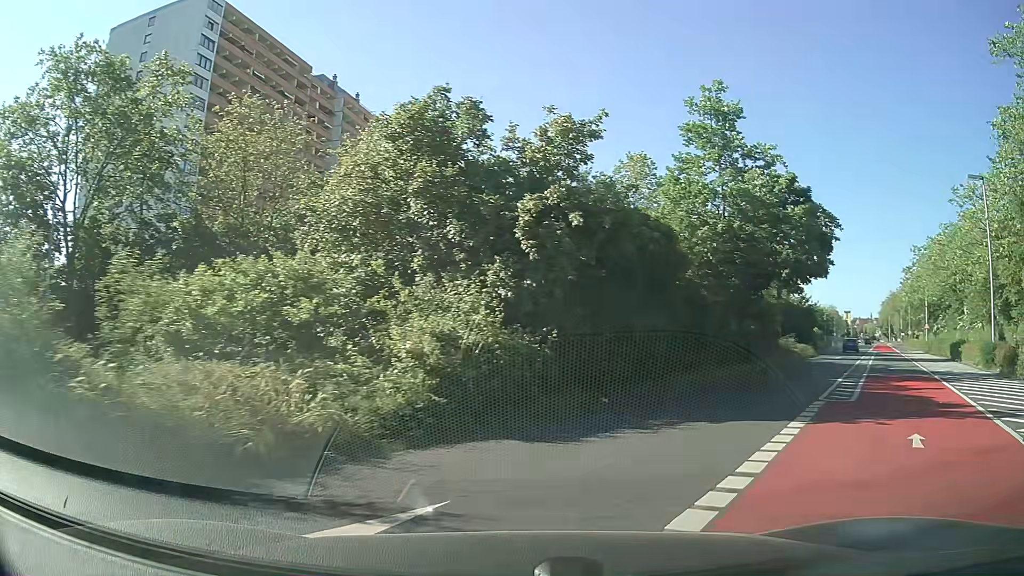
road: residential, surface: asphalt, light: Day
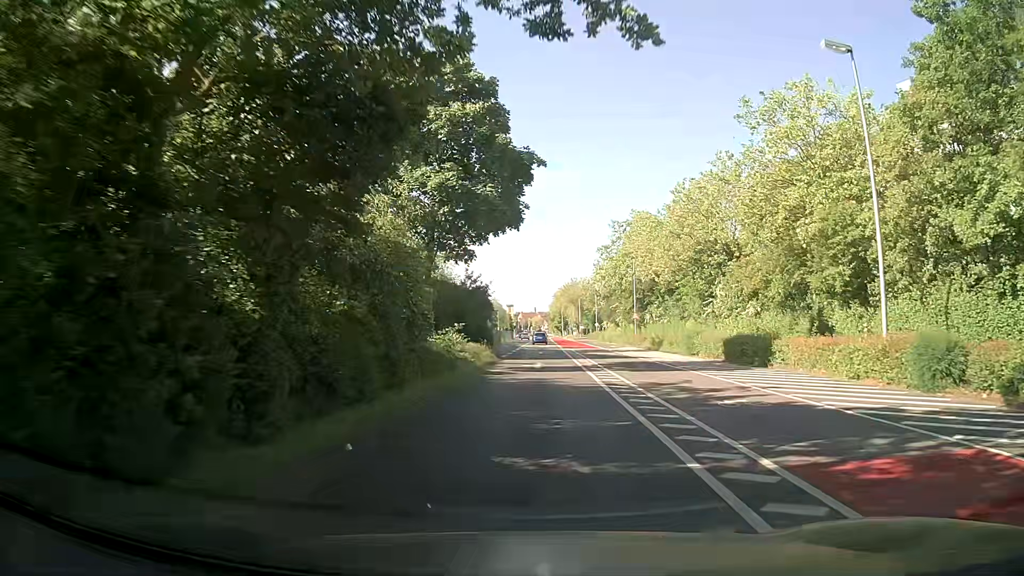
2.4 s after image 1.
(+7.2, +18.9) m; +30°
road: secondary
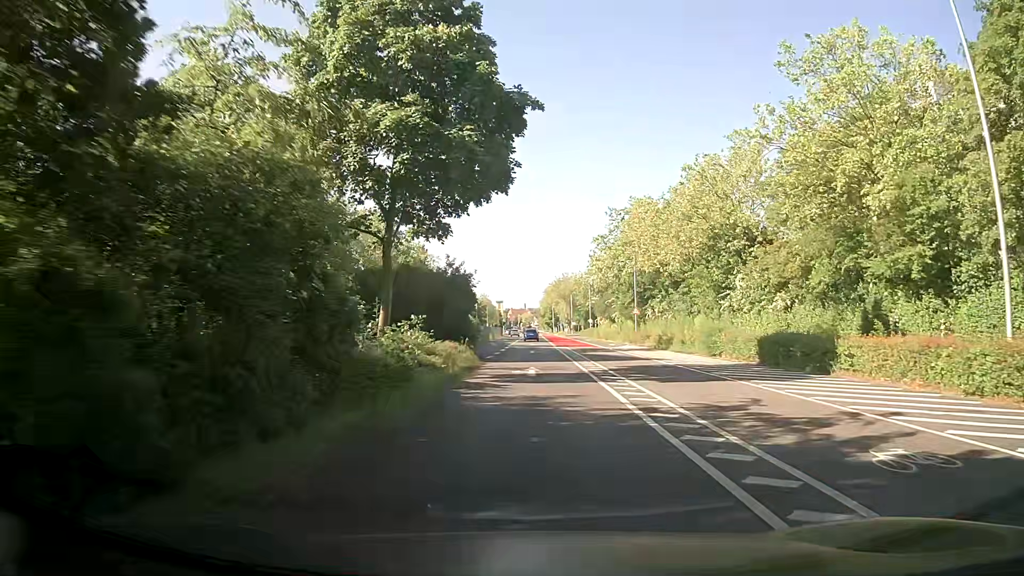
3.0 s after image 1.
(+0.1, +6.5) m; +1°
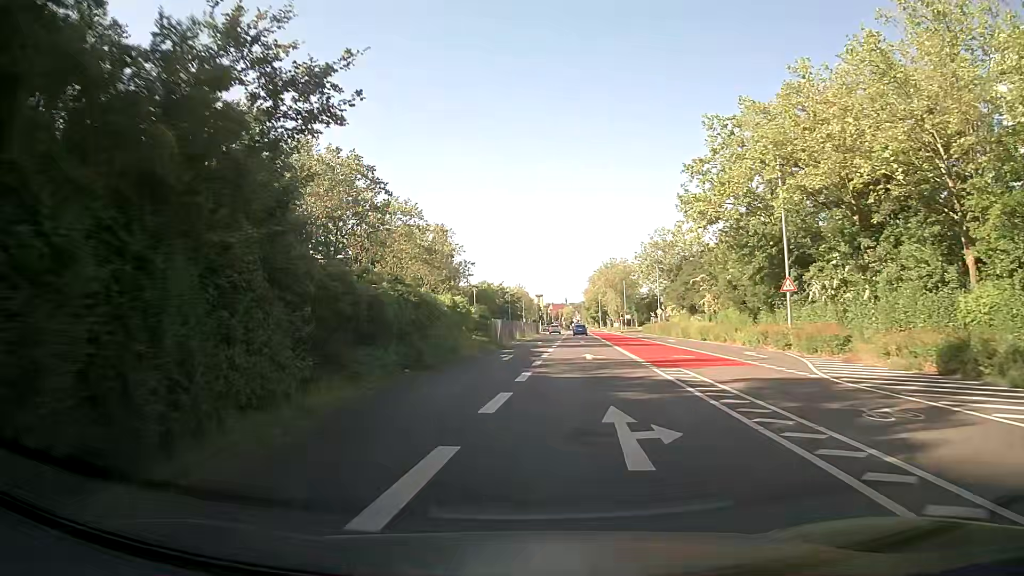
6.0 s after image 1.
(+0.3, +33.3) m; -3°
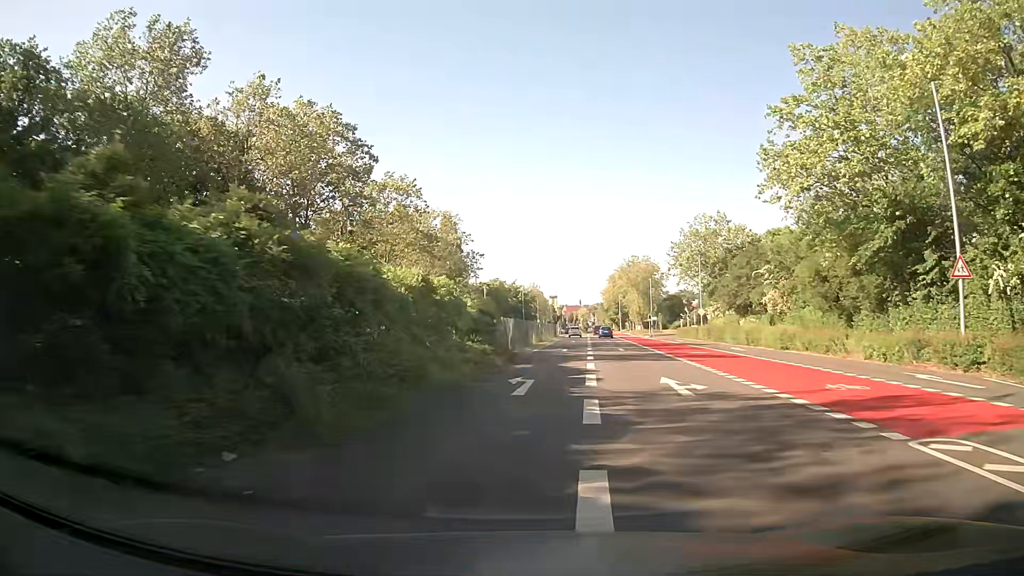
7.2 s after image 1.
(-0.3, +13.5) m; -1°
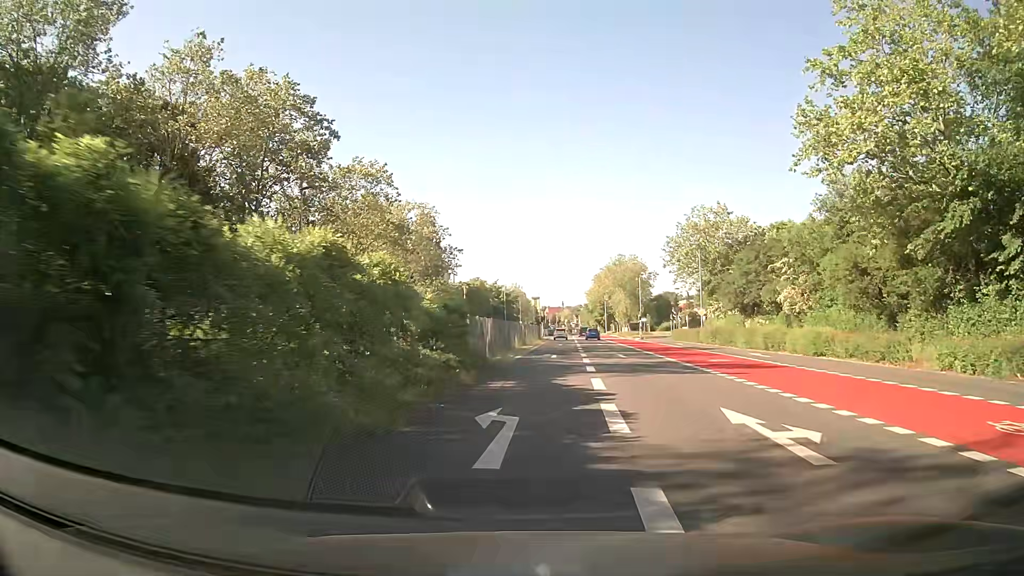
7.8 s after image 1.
(+0.1, +6.7) m; +1°
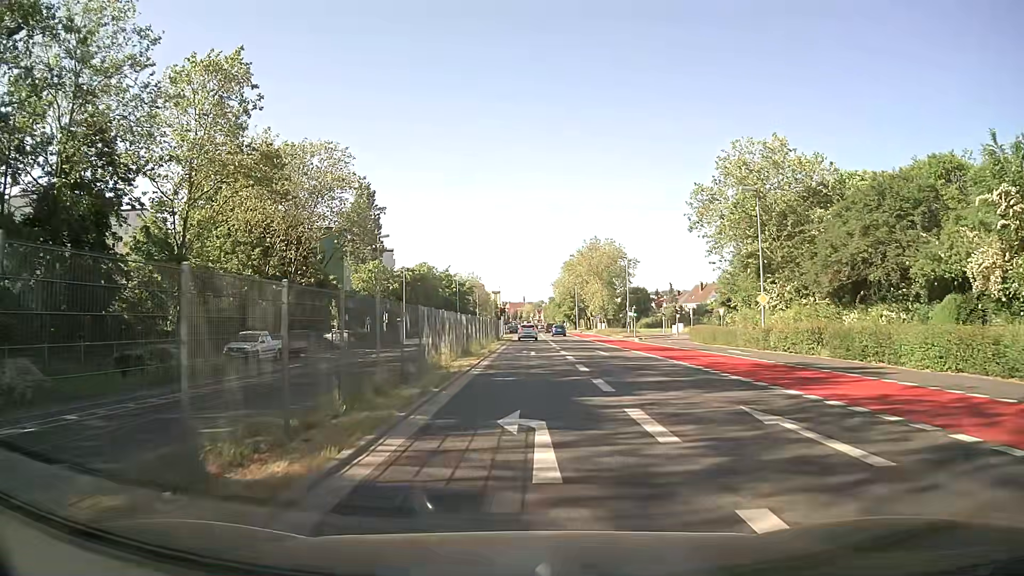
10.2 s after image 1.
(+1.1, +25.4) m; +4°
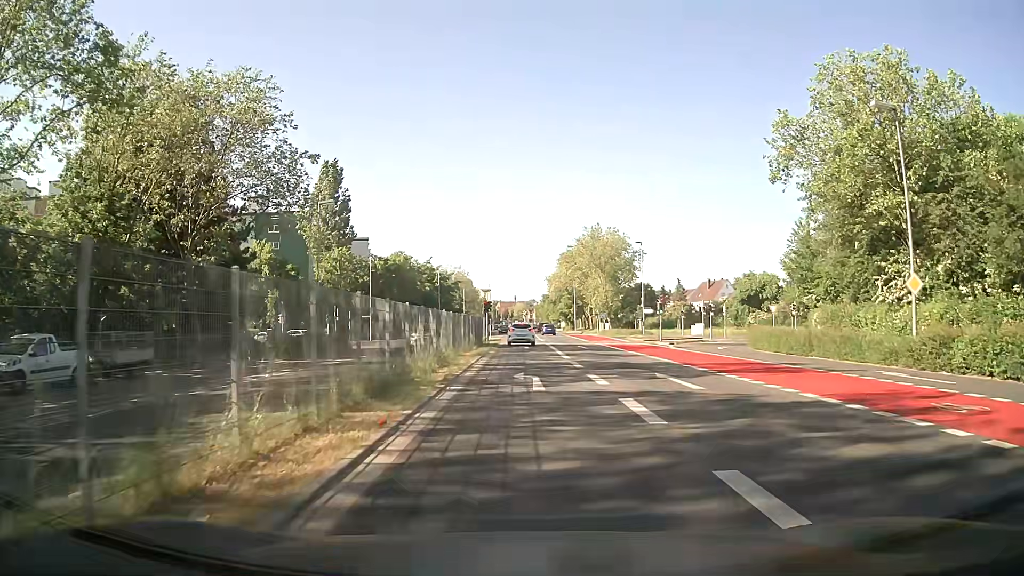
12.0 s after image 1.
(0.0, +16.8) m; +1°
